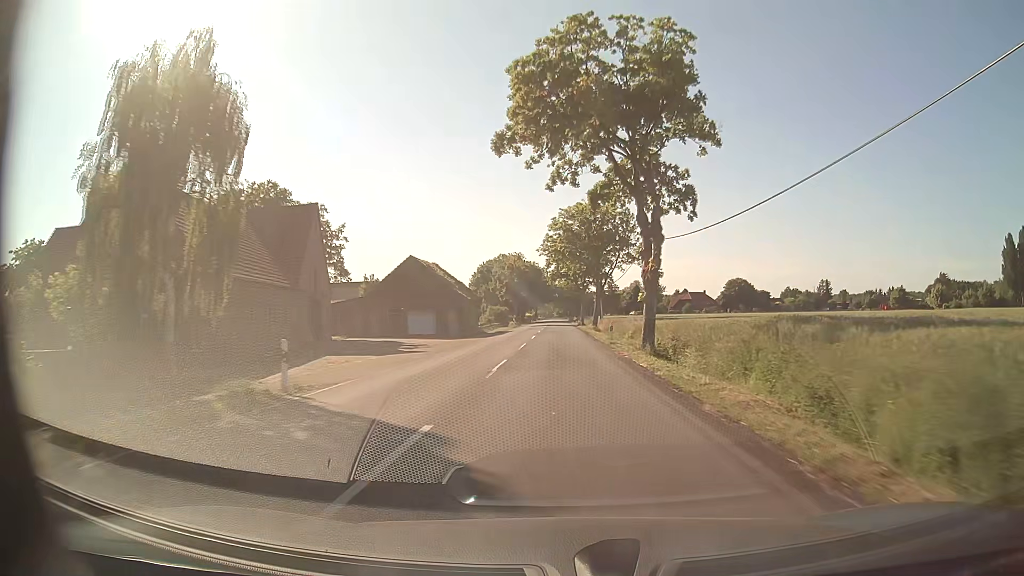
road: secondary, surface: asphalt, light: Day
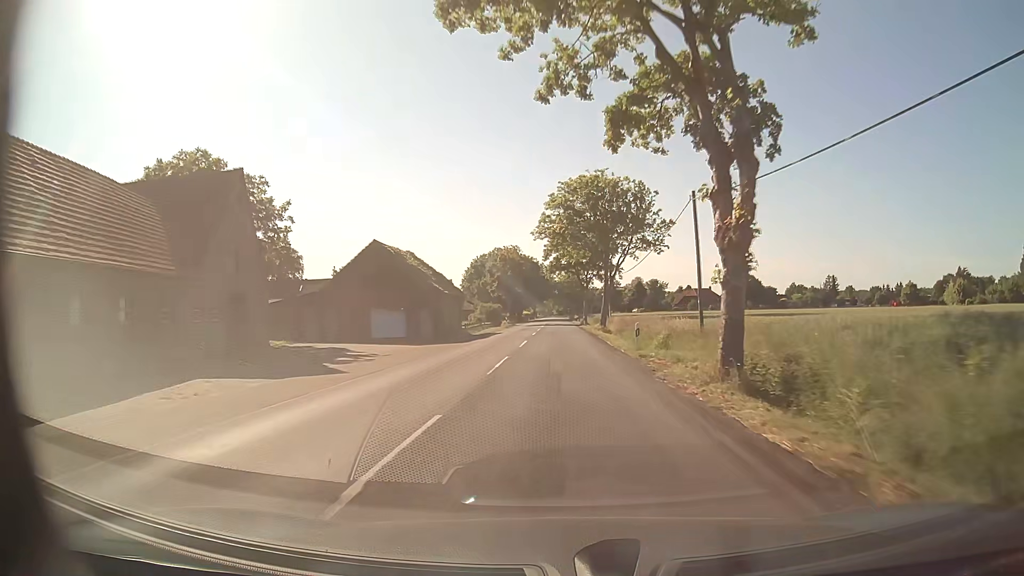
(0.0, +11.3) m; 0°
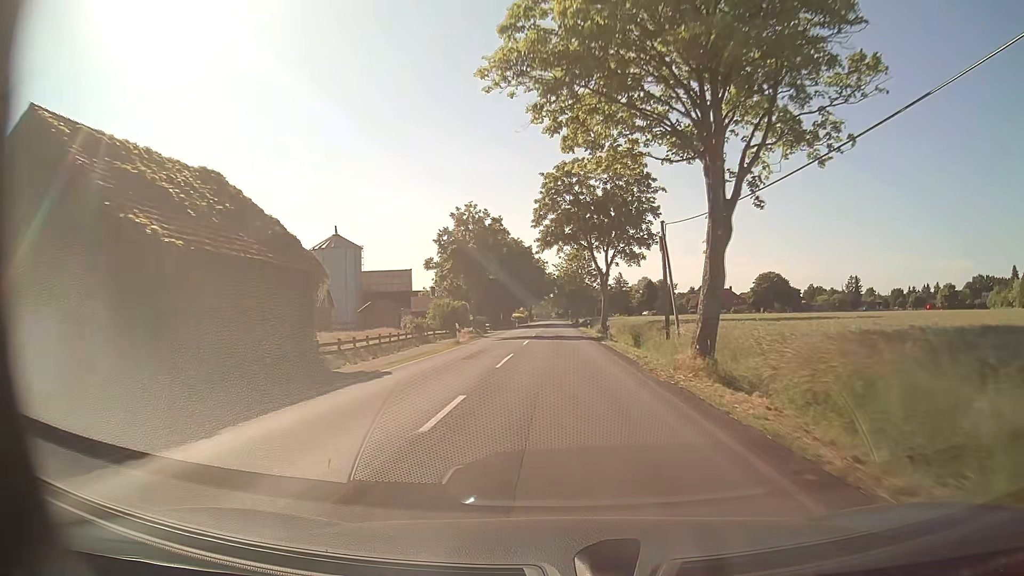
(-0.1, +34.0) m; 0°
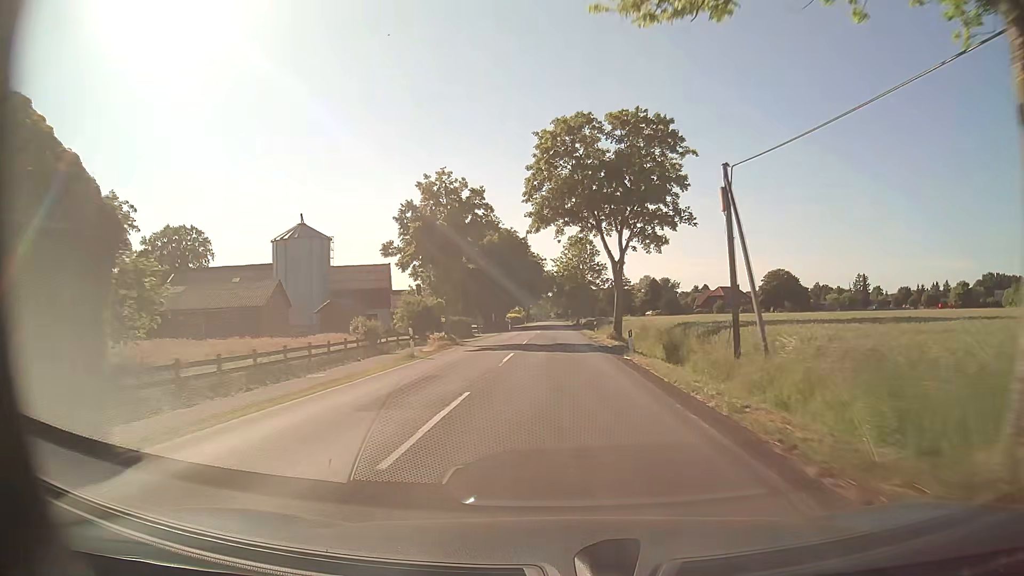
(0.0, +11.3) m; 0°
